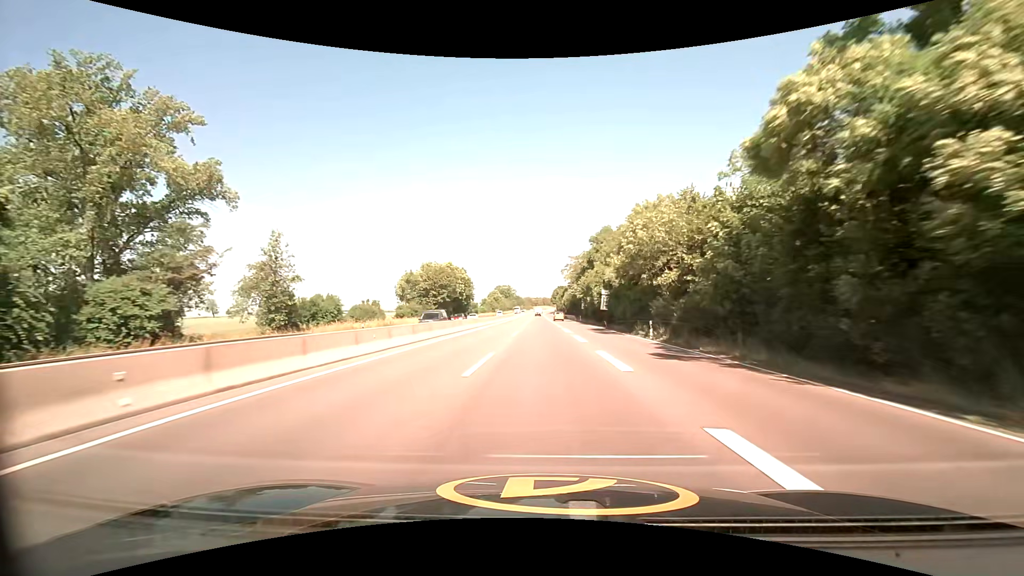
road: trunk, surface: asphalt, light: Day
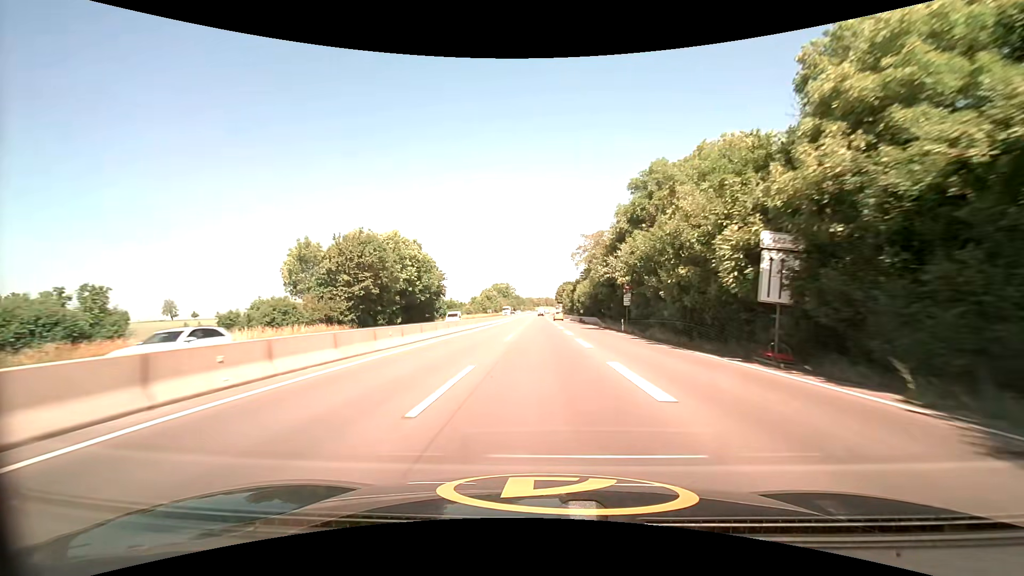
(0.0, +40.1) m; 0°
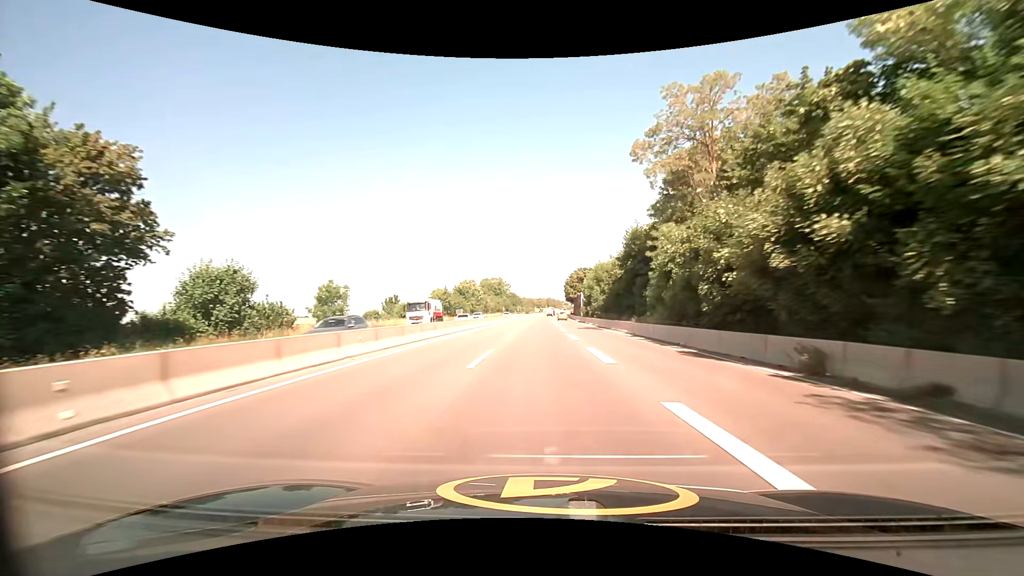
(-0.4, +66.4) m; 0°
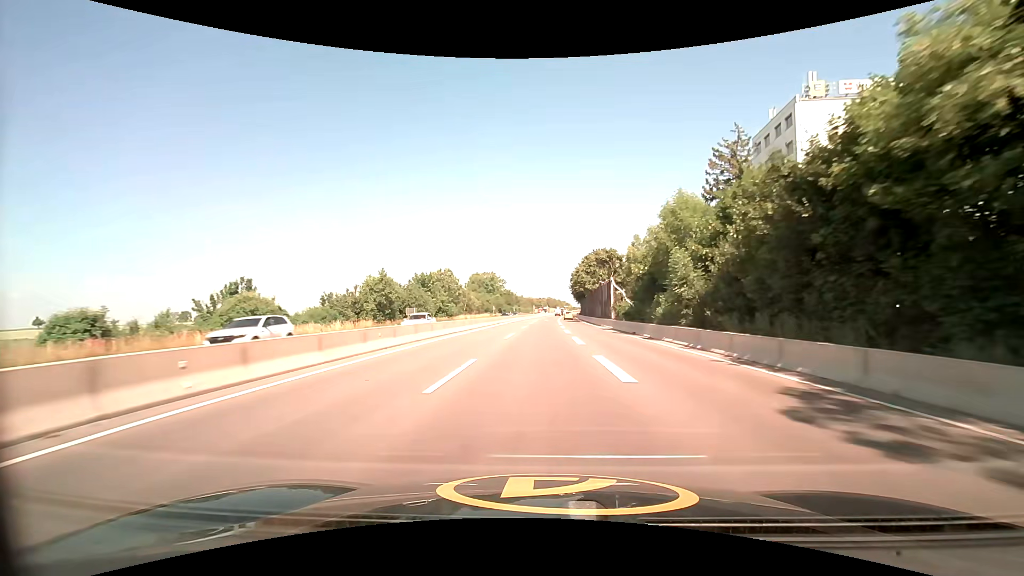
(0.0, +39.9) m; 0°
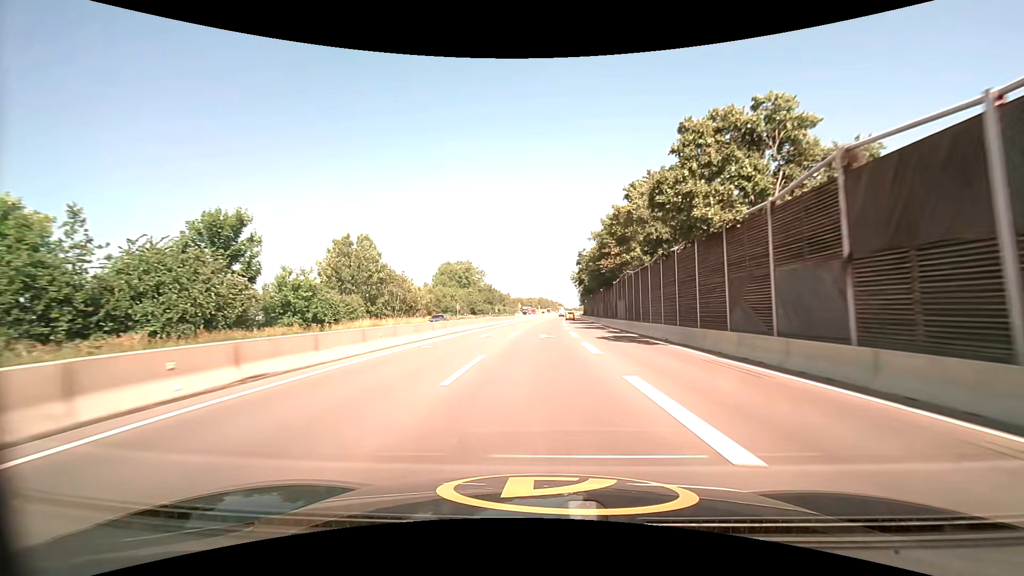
(+0.2, +53.2) m; +1°
(0, +10) (0, +20) (0, +30) (0, +40) (+1, +50) (+1, +60) (+1, +70) (+1, +80) (+2, +90) (+2, +100) m
